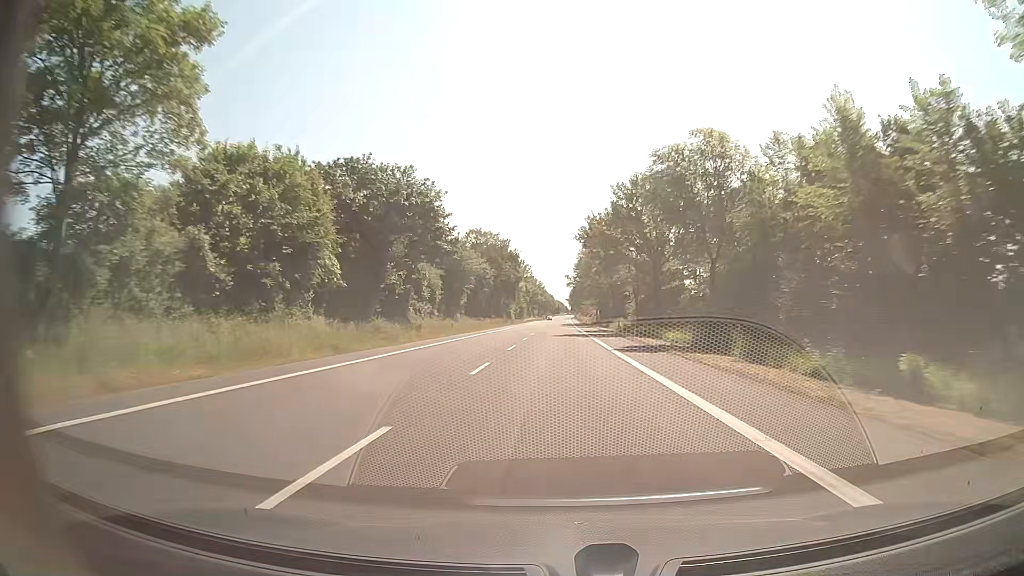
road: secondary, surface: asphalt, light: Day
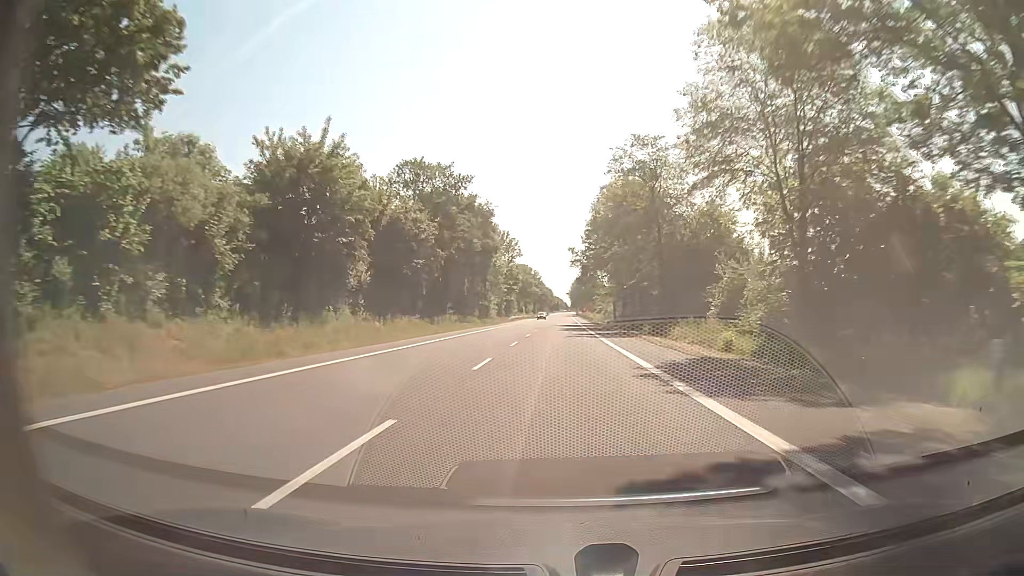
(+0.1, +47.1) m; 0°
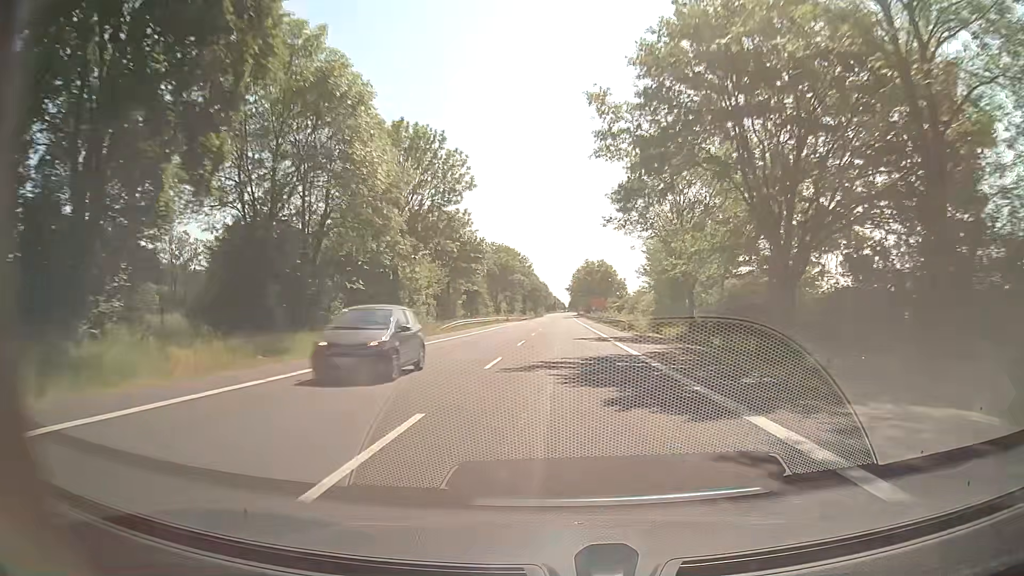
(-0.2, +59.2) m; 0°
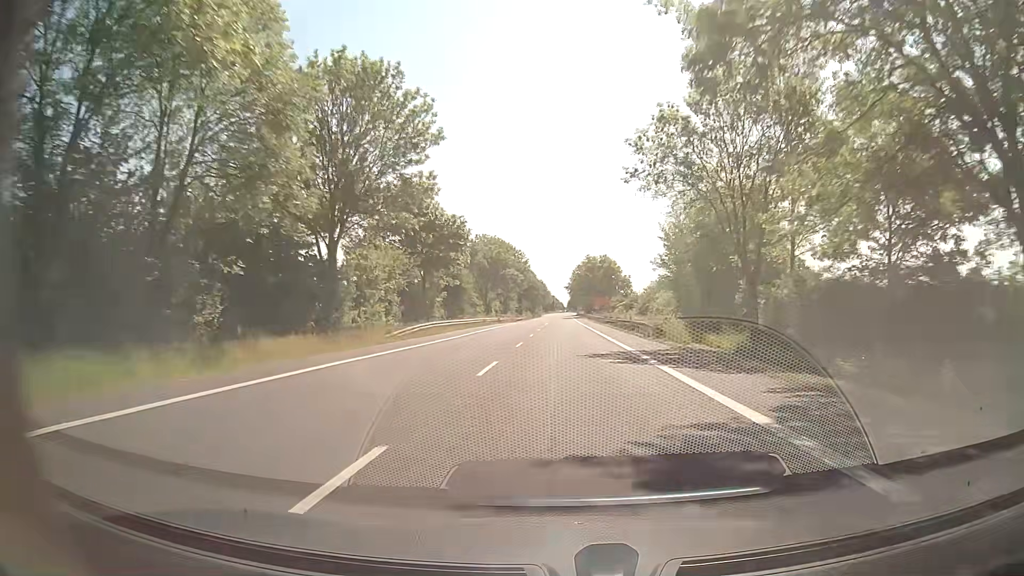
(-0.1, +13.9) m; -1°
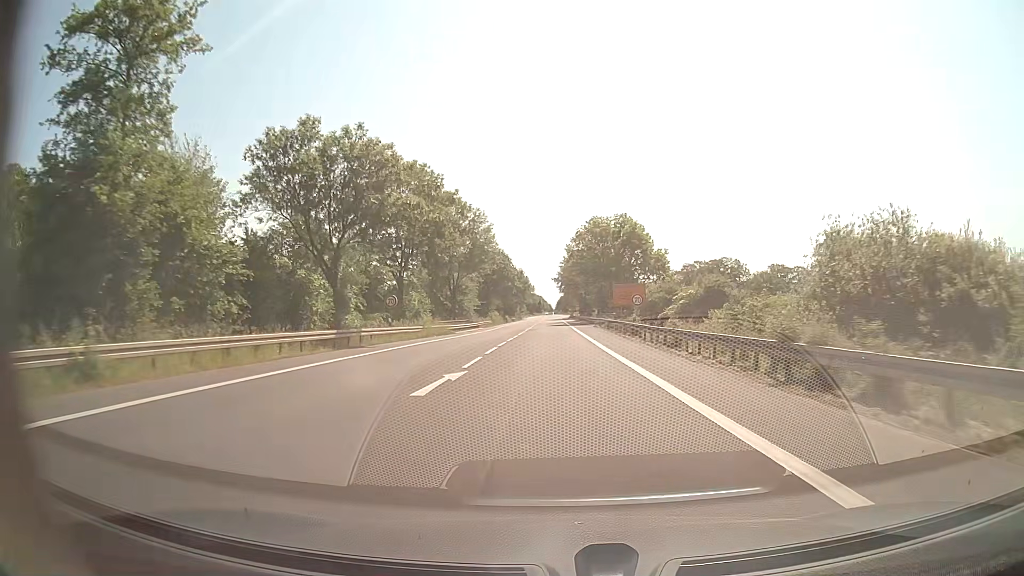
(+1.2, +63.4) m; +1°
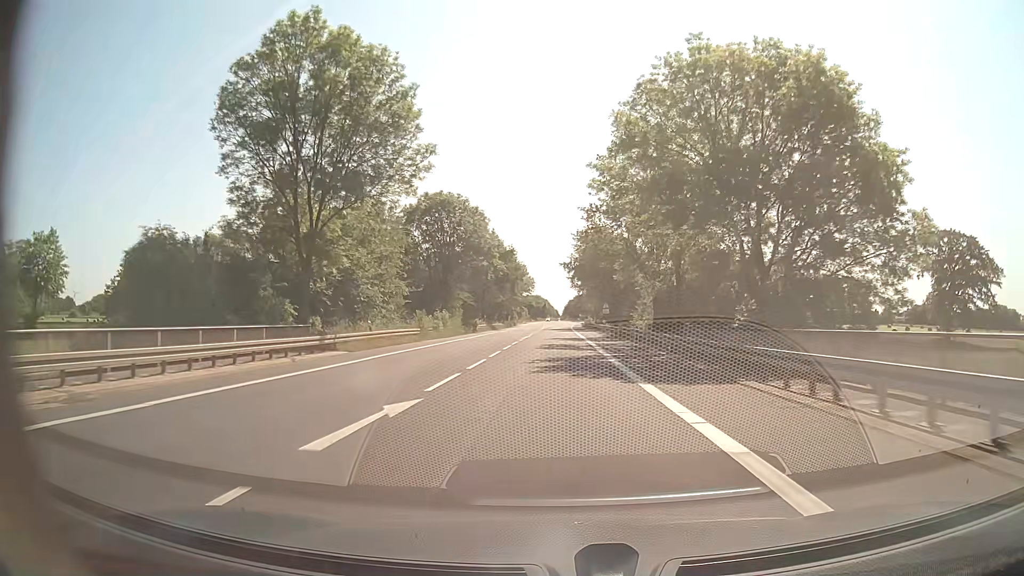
(-0.3, +57.7) m; 0°
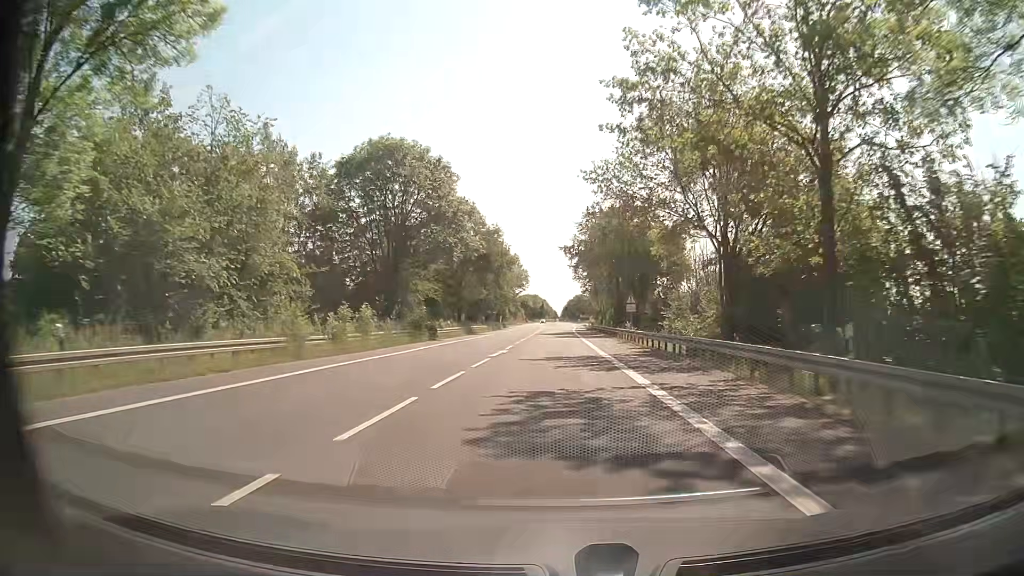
(0.0, +23.1) m; 0°
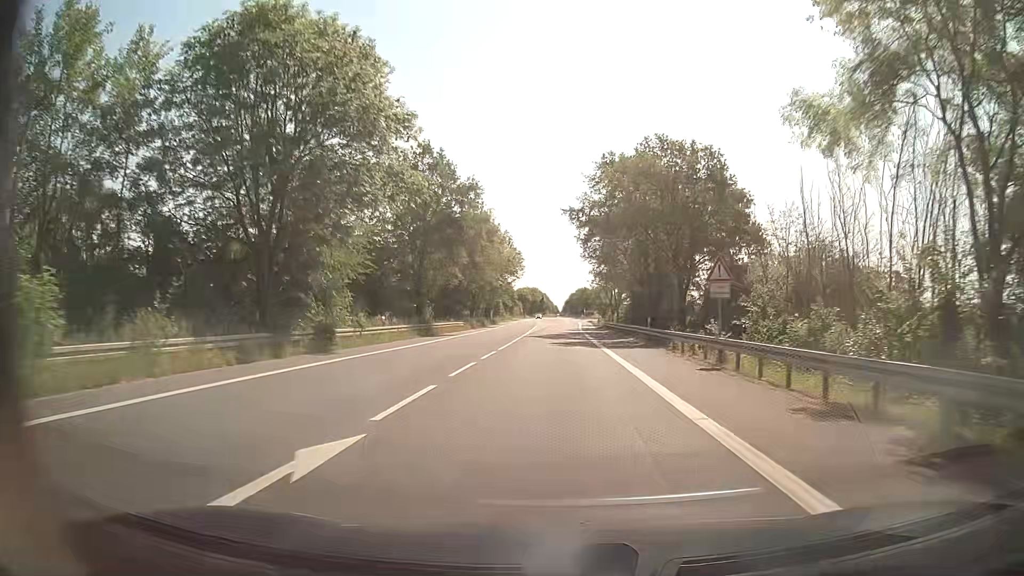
(0.0, +23.0) m; 0°
(0, +10) (0, +20) (0, +30) (0, +40) (0, +50) (+1, +60) (+1, +70) (+1, +80) (+1, +90) (+2, +100) m
